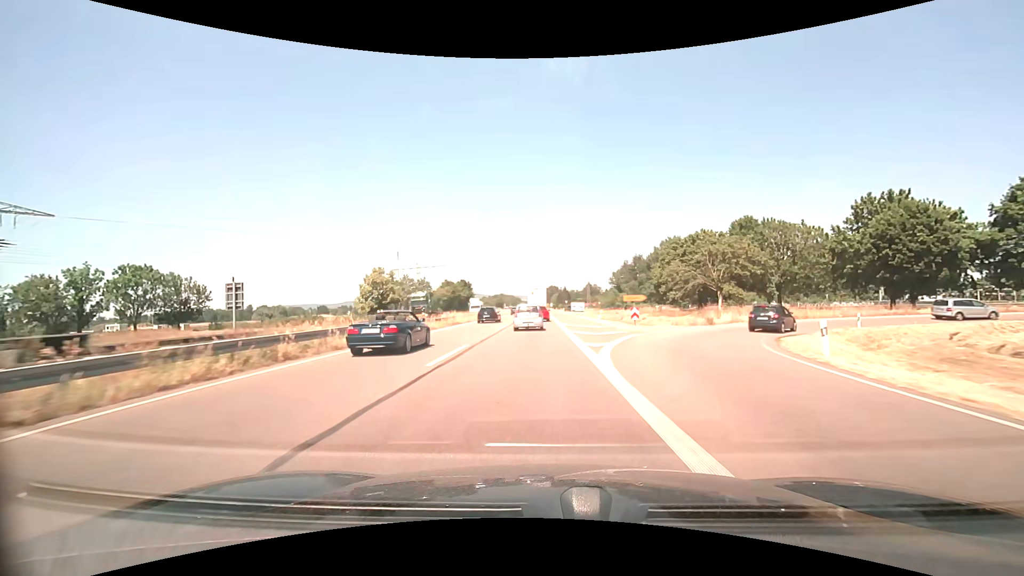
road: trunk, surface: asphalt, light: Day
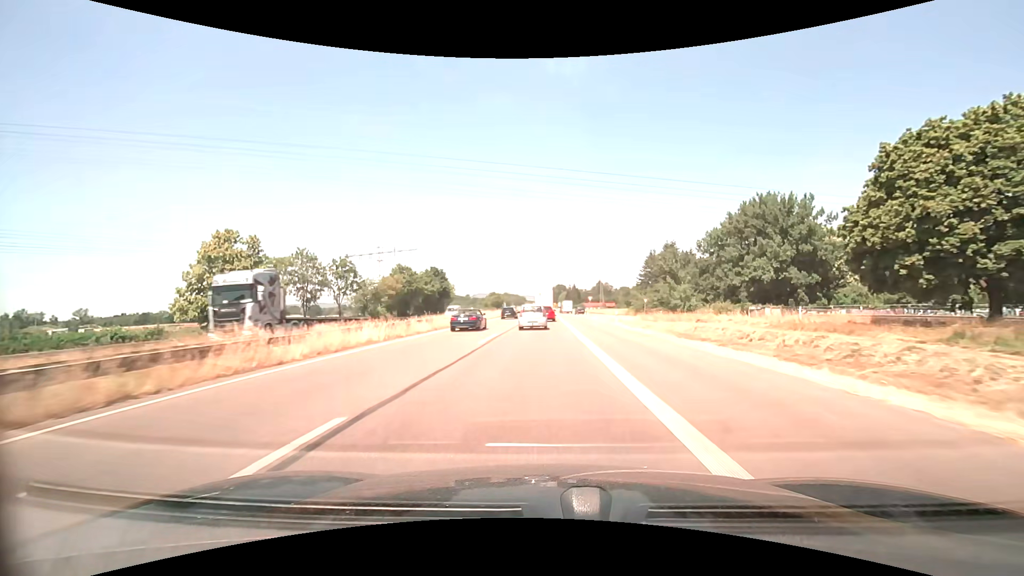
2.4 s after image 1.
(-0.3, +48.5) m; -1°
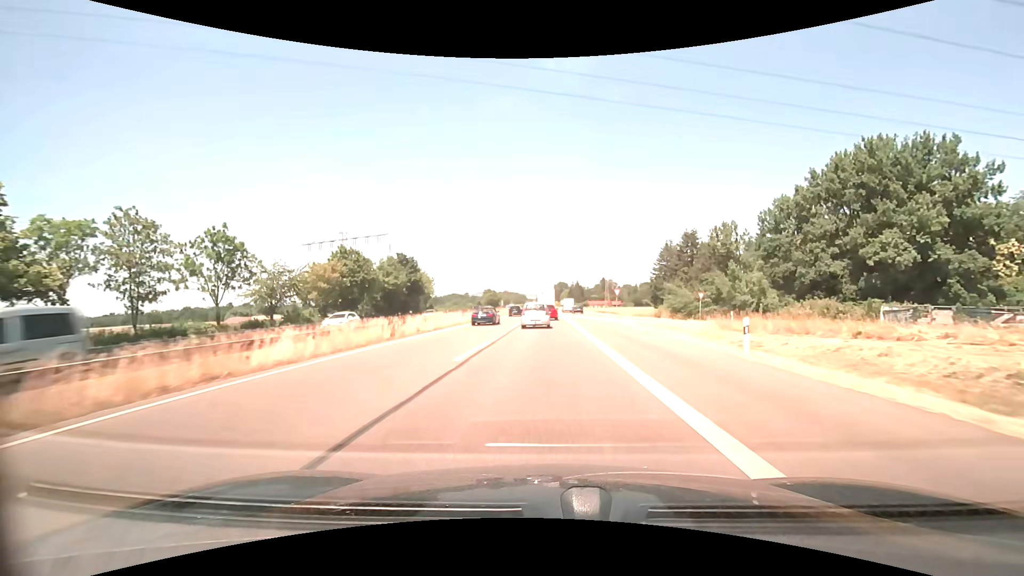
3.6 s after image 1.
(-0.1, +24.8) m; 0°
(0, +10) (0, +20) (0, +30) (0, +40) (0, +50) (+1, +60) (+1, +70) (+1, +80) (+1, +90) (+1, +100) m
